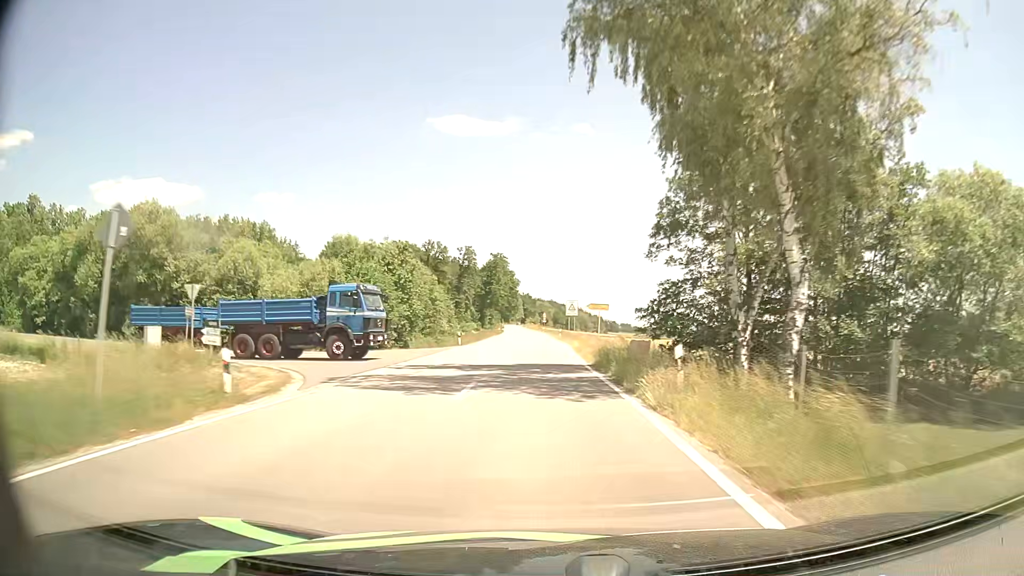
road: tertiary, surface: asphalt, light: Day
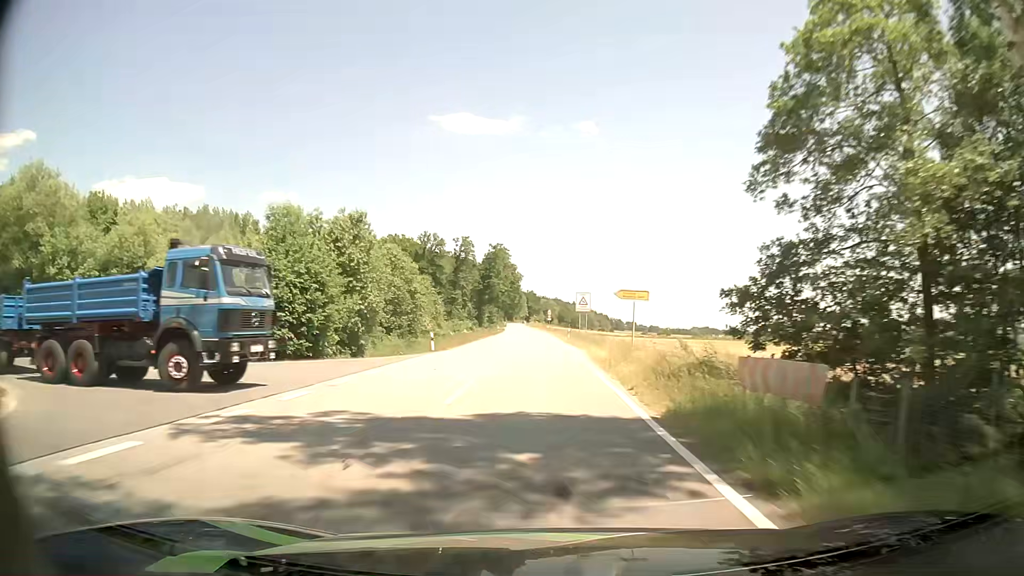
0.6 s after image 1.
(-0.1, +13.6) m; -1°
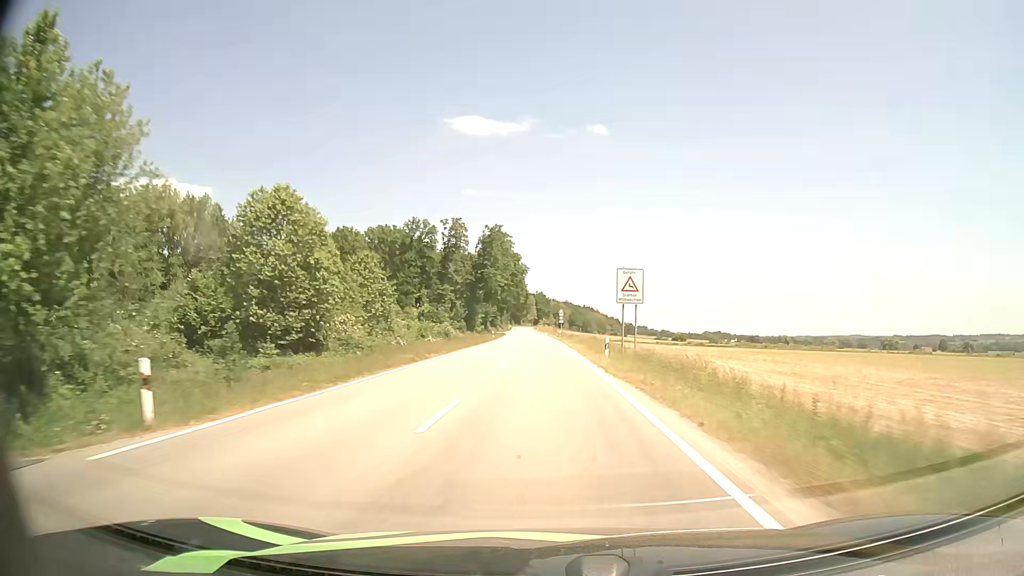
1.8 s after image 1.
(-0.1, +27.6) m; -1°
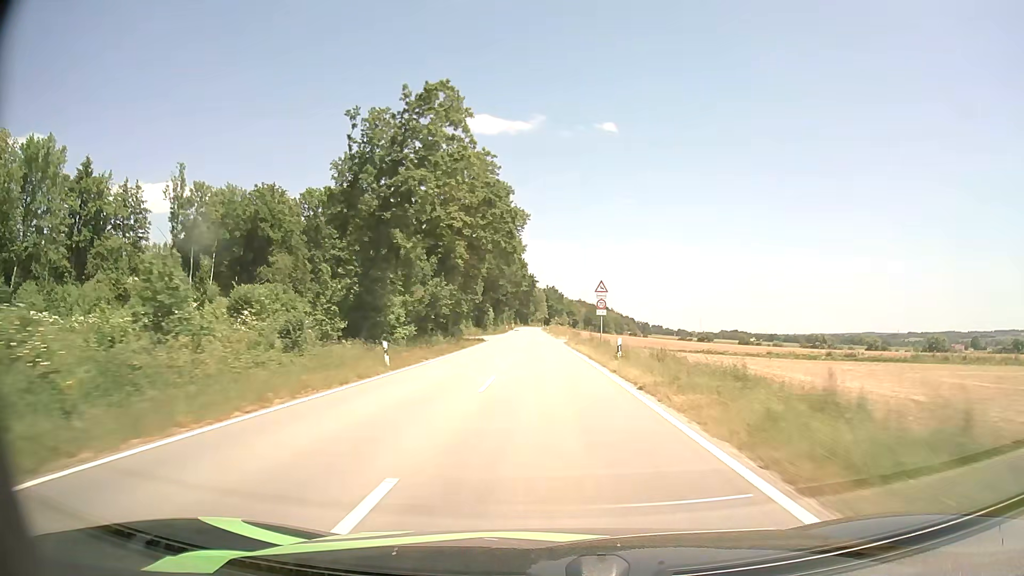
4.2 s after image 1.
(-0.4, +56.9) m; -1°
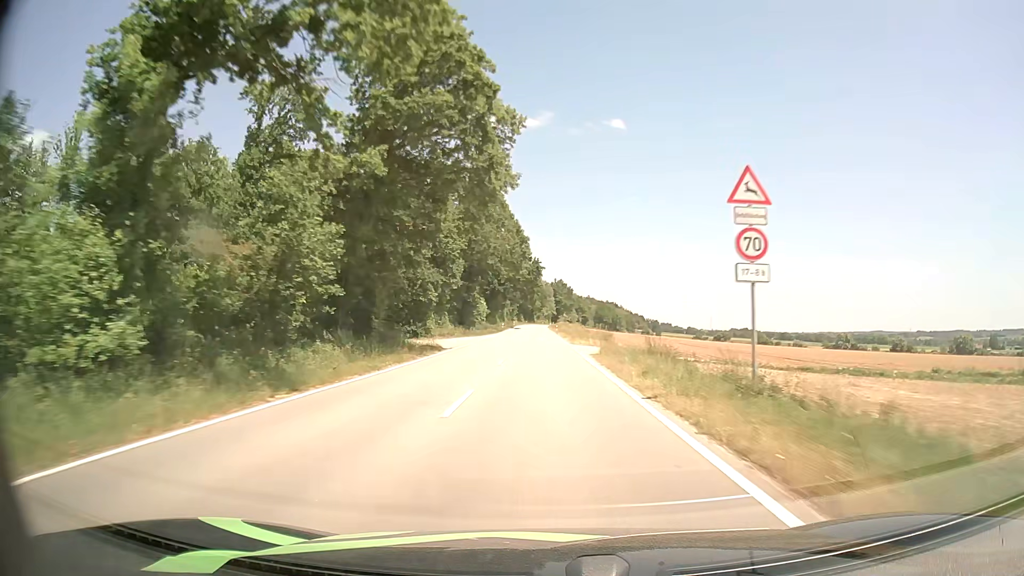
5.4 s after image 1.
(-0.1, +29.2) m; 0°
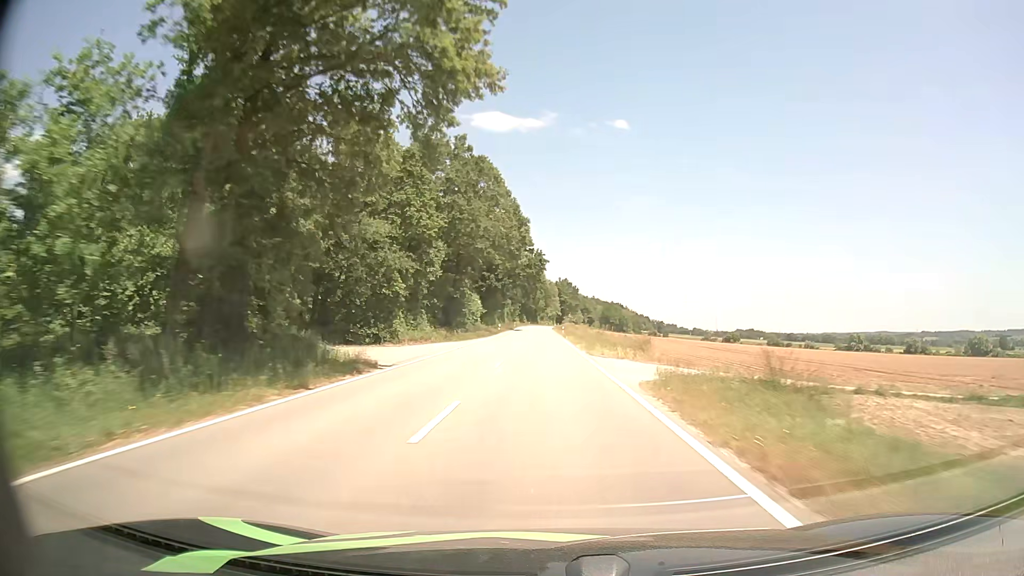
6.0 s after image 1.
(-0.1, +14.7) m; 0°
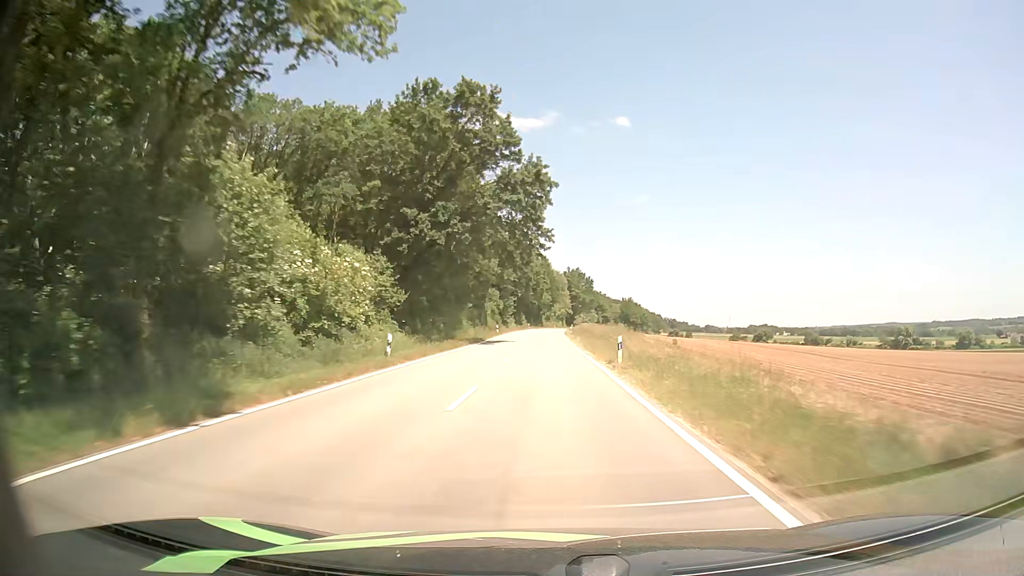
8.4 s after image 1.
(-0.3, +59.3) m; 0°
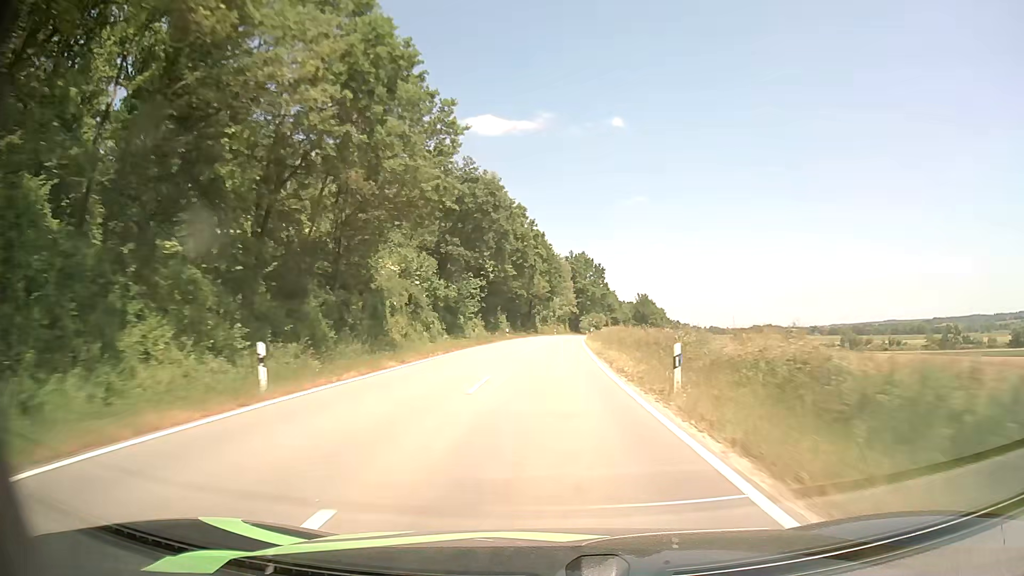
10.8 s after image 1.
(-0.3, +59.8) m; 0°
(0, +10) (0, +20) (0, +30) (0, +40) (+1, +50) (+1, +60) (+2, +70) (+2, +80) (+3, +90) (+4, +100) m
